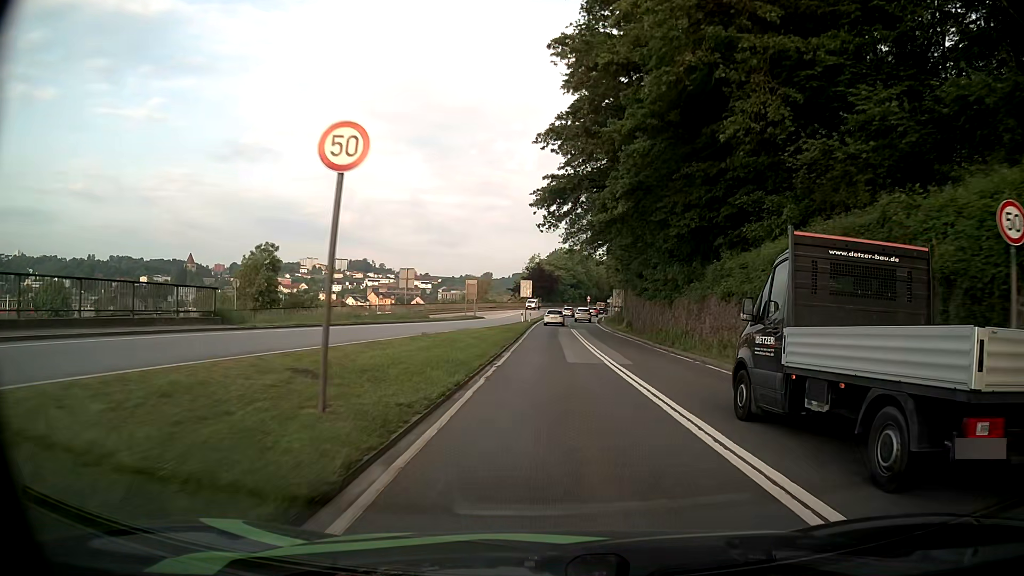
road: primary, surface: asphalt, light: Day
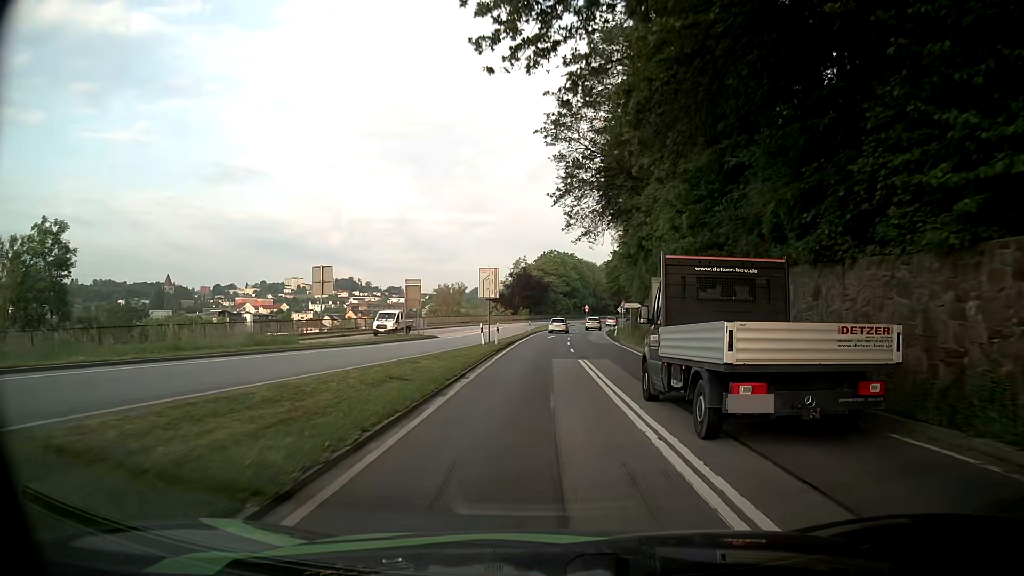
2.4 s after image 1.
(+0.5, +28.8) m; +1°
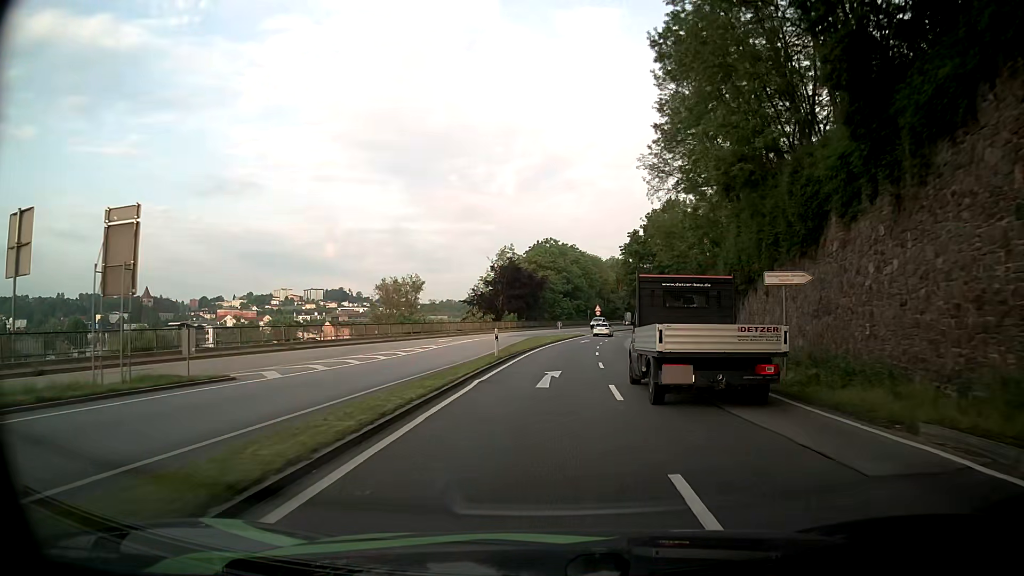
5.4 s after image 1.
(-0.1, +36.5) m; 0°
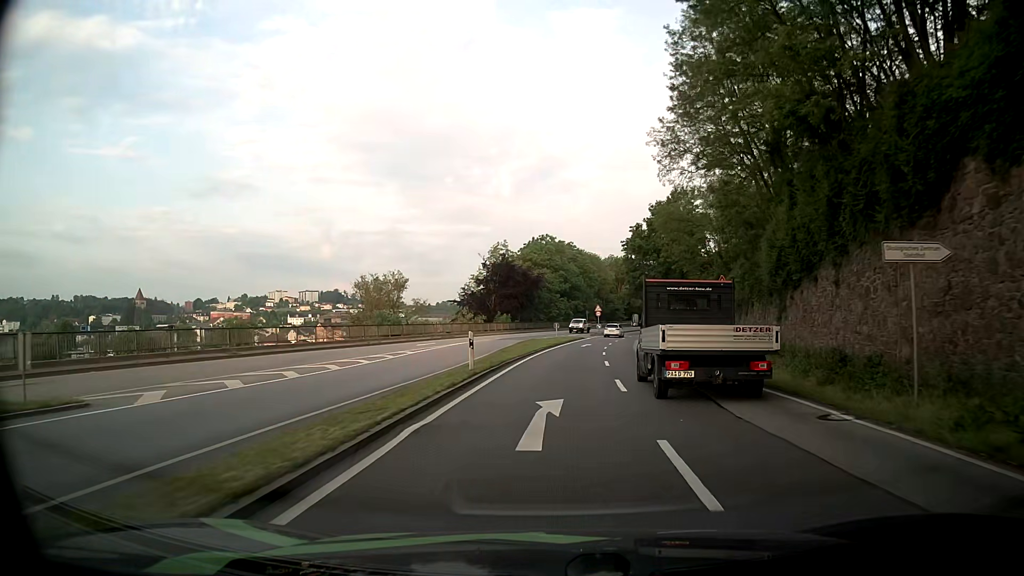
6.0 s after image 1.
(0.0, +7.2) m; +1°
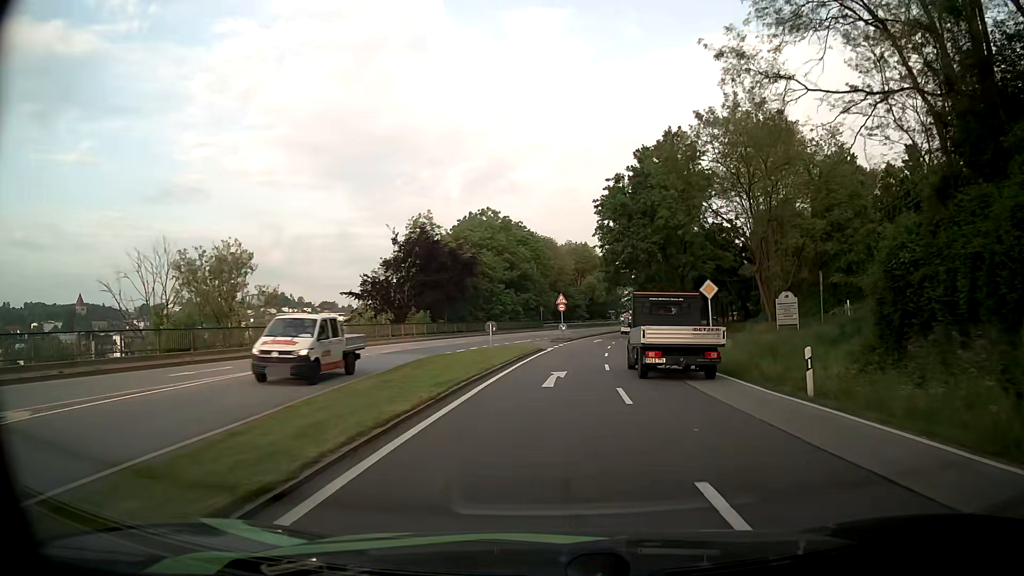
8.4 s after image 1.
(+0.7, +29.3) m; +4°
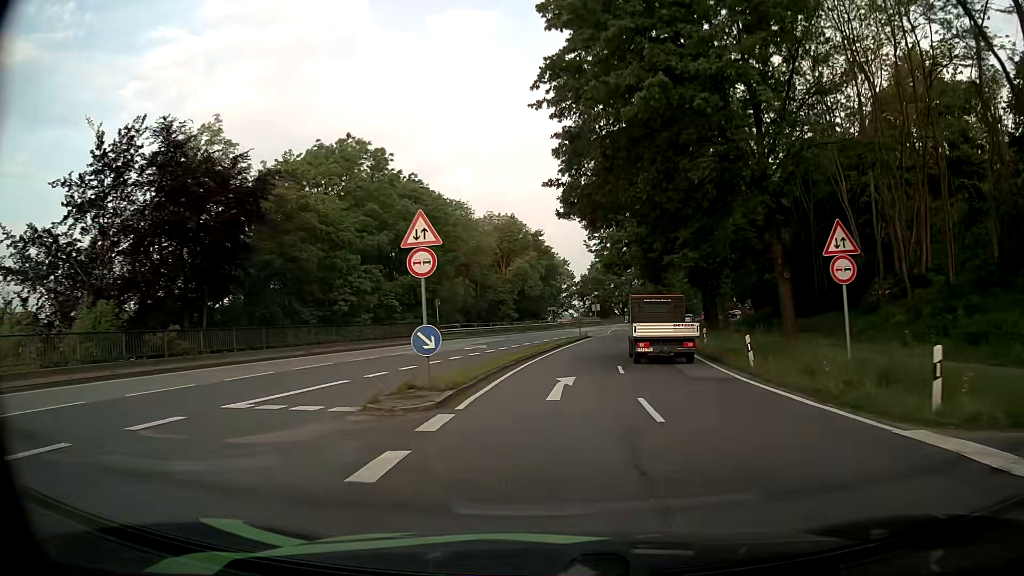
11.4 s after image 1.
(+1.6, +39.1) m; +6°
(0, +10) (0, +20) (+1, +30) (+2, +40) (+4, +50) (+6, +60) (+8, +69) (+11, +79) (+14, +88) (+18, +98) m
